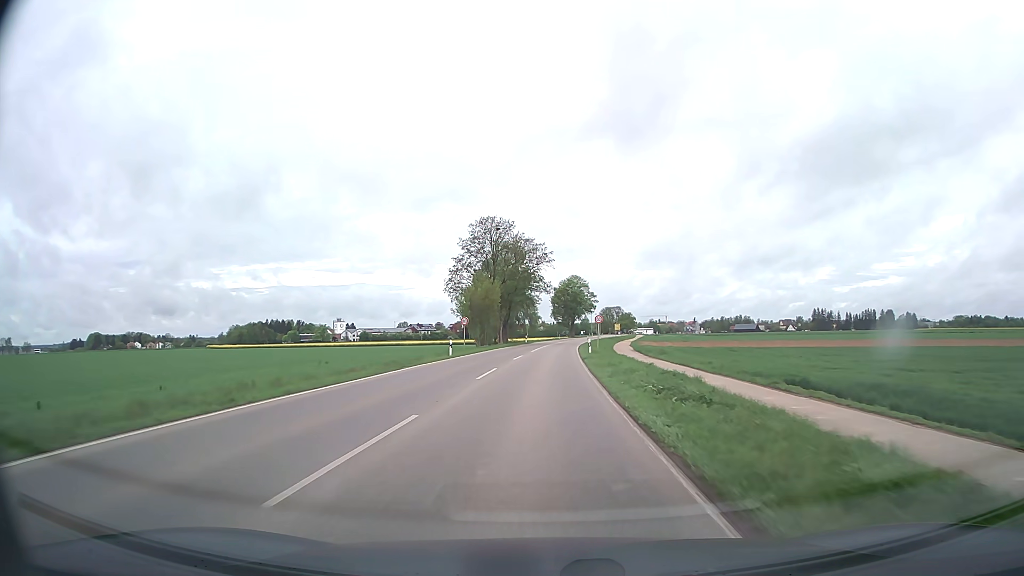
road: tertiary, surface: asphalt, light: Day
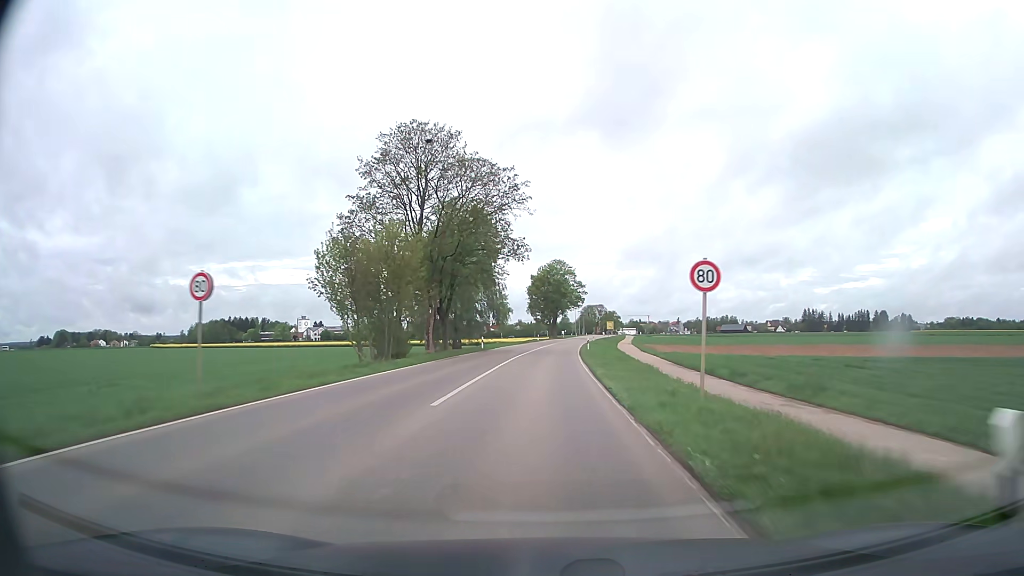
(+0.7, +37.9) m; +2°
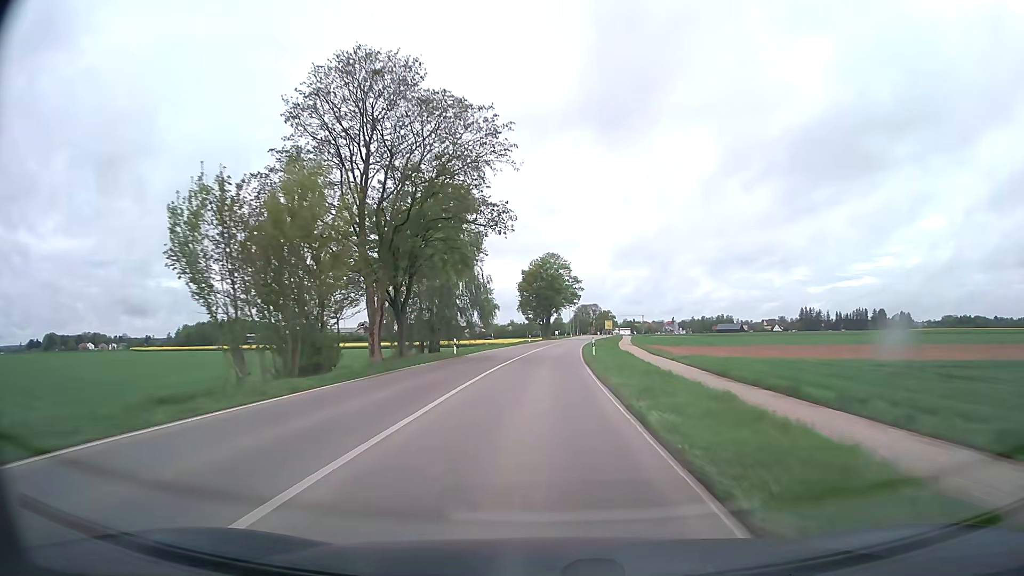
(+0.1, +12.7) m; +1°
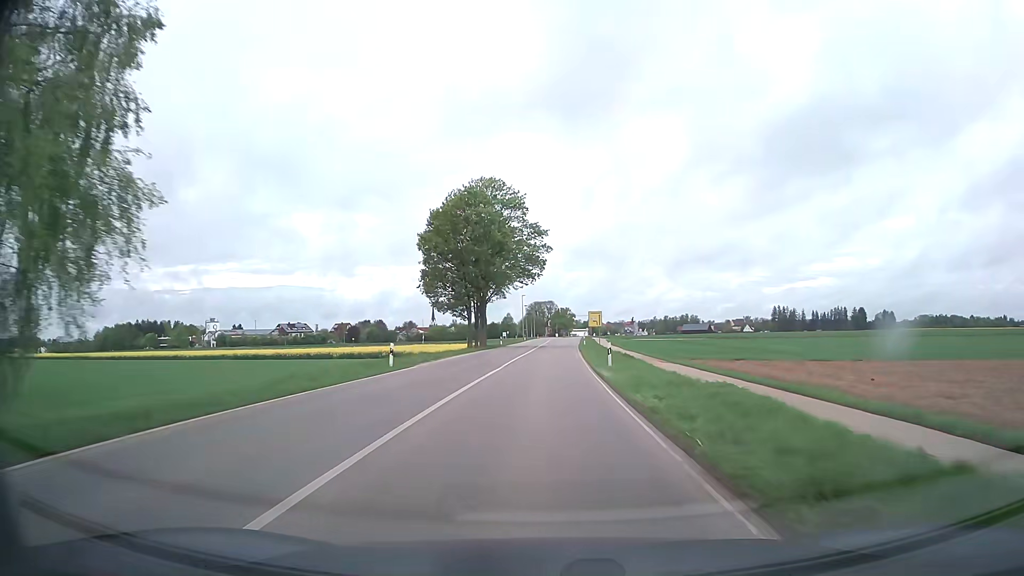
(+1.9, +64.0) m; +4°
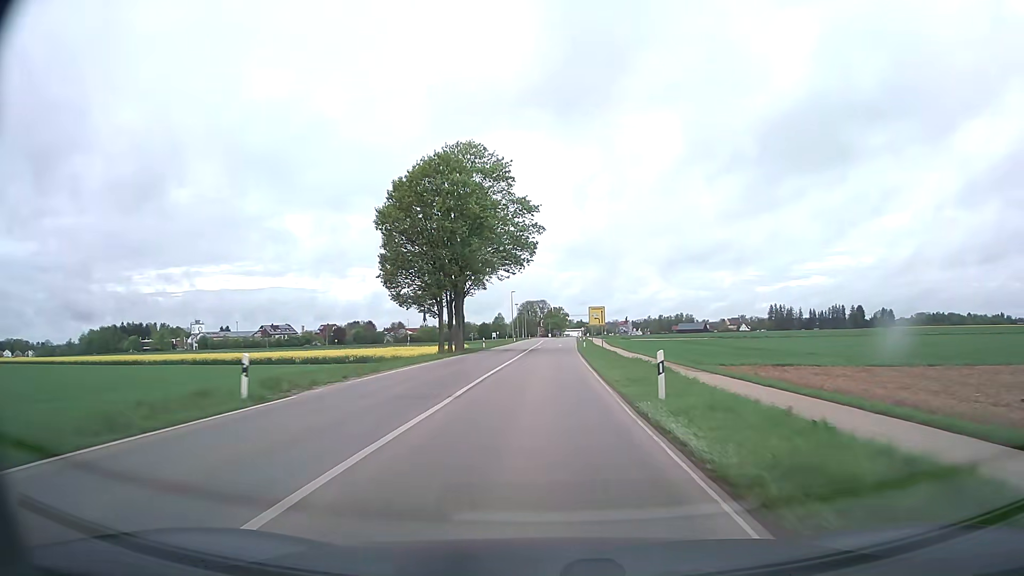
(+0.1, +12.8) m; +1°
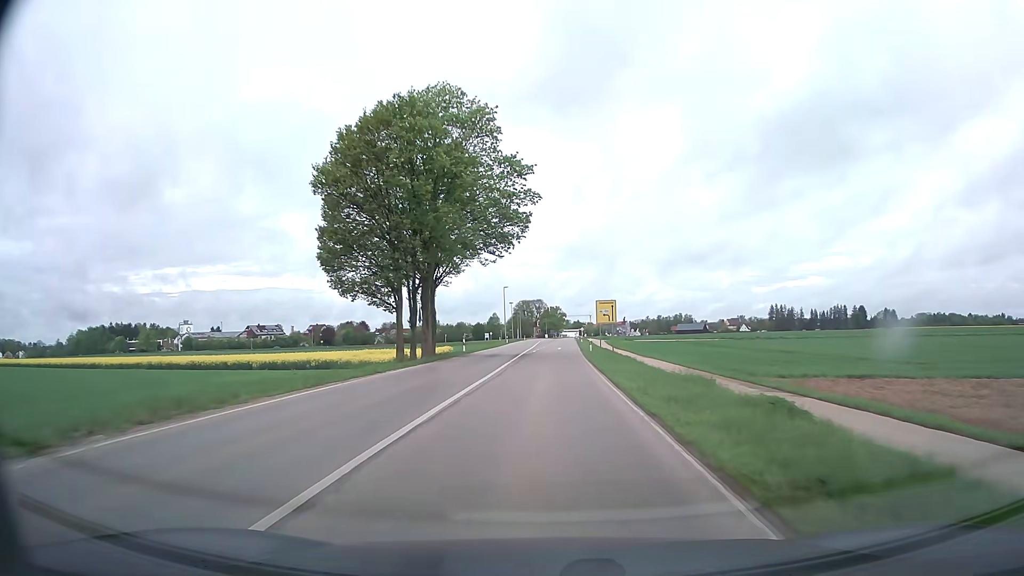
(0.0, +12.8) m; 0°
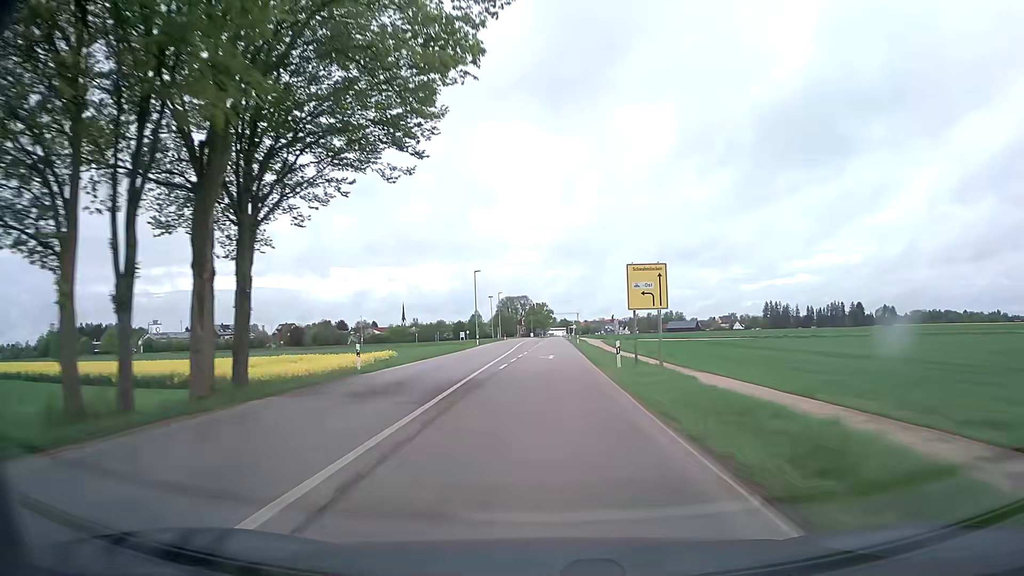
(+0.2, +25.6) m; +1°
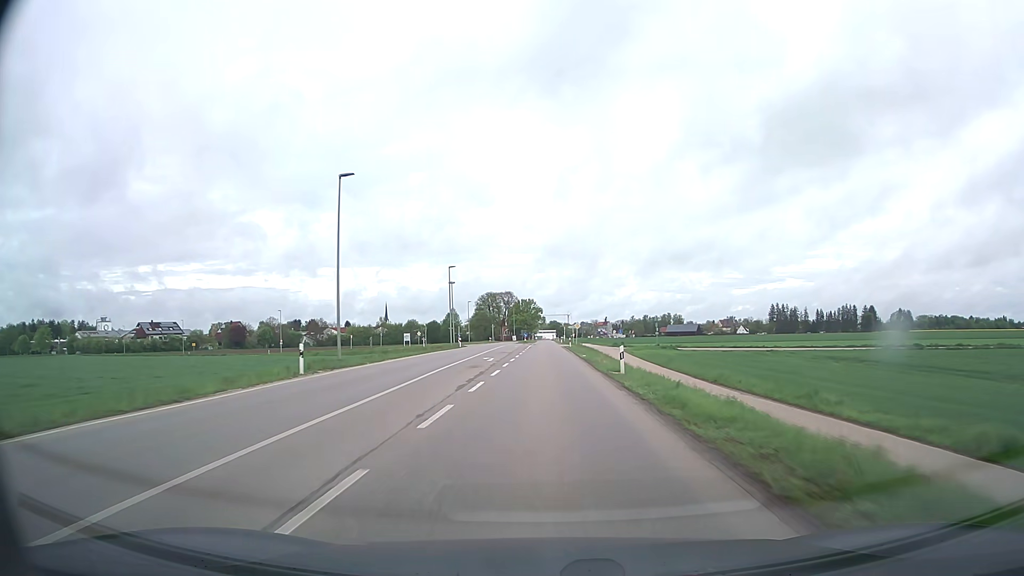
(+0.6, +51.2) m; +1°
(0, +10) (0, +20) (0, +30) (0, +40) (0, +50) (0, +60) (0, +70) (0, +80) (0, +90) (0, +100) m
